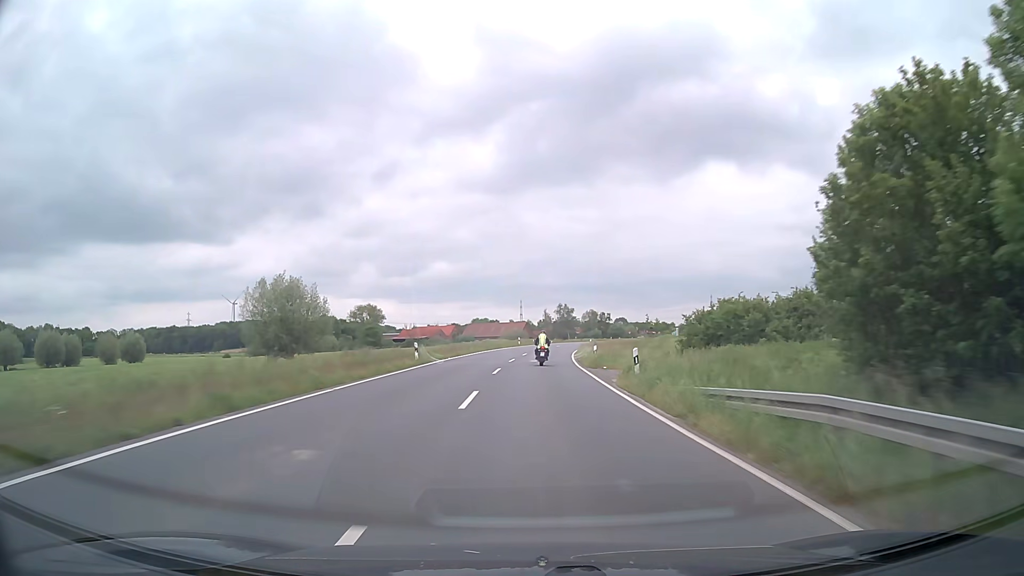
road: secondary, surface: asphalt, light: Day
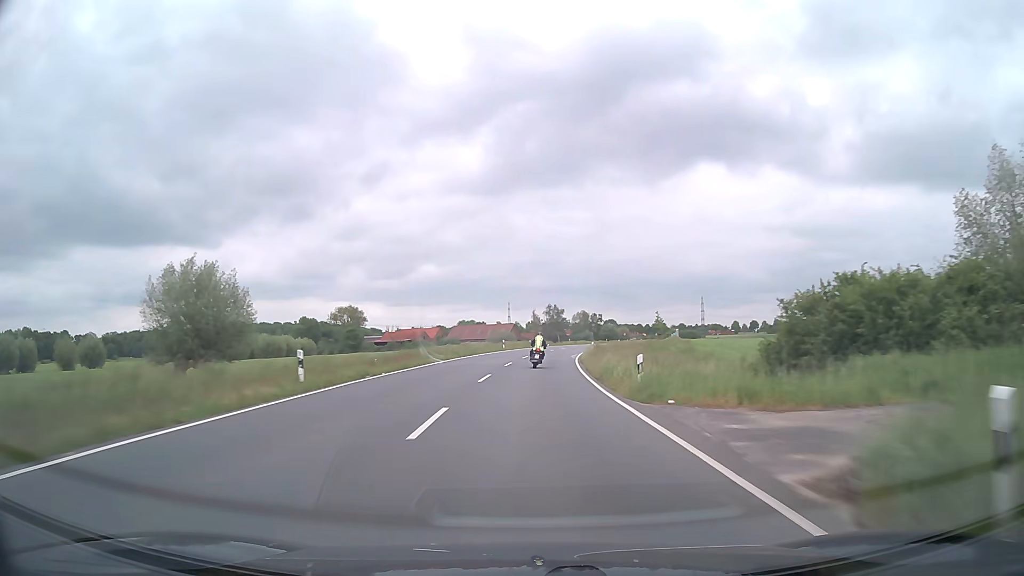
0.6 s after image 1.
(+0.1, +15.8) m; +1°
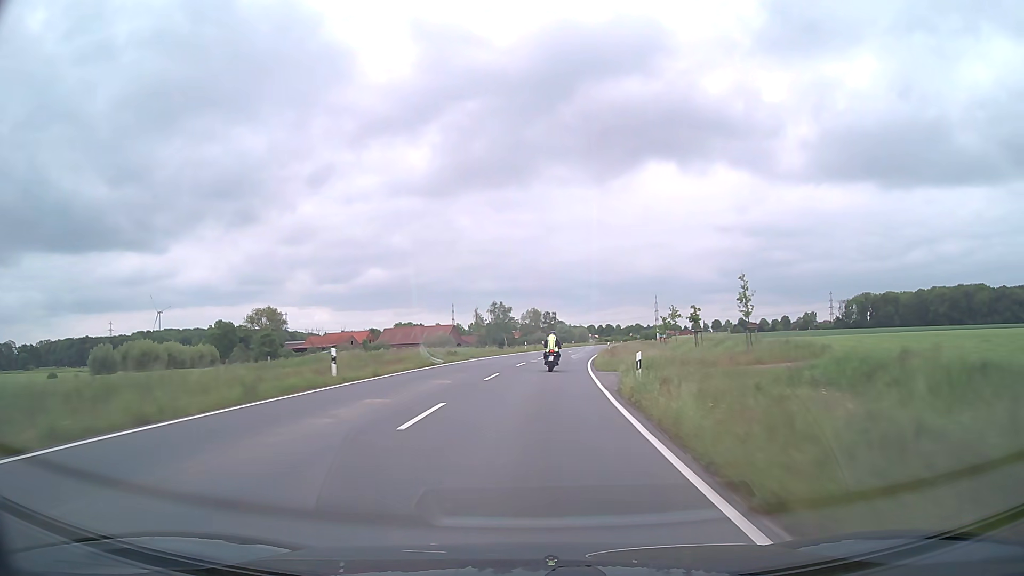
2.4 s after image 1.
(+1.7, +47.1) m; +4°
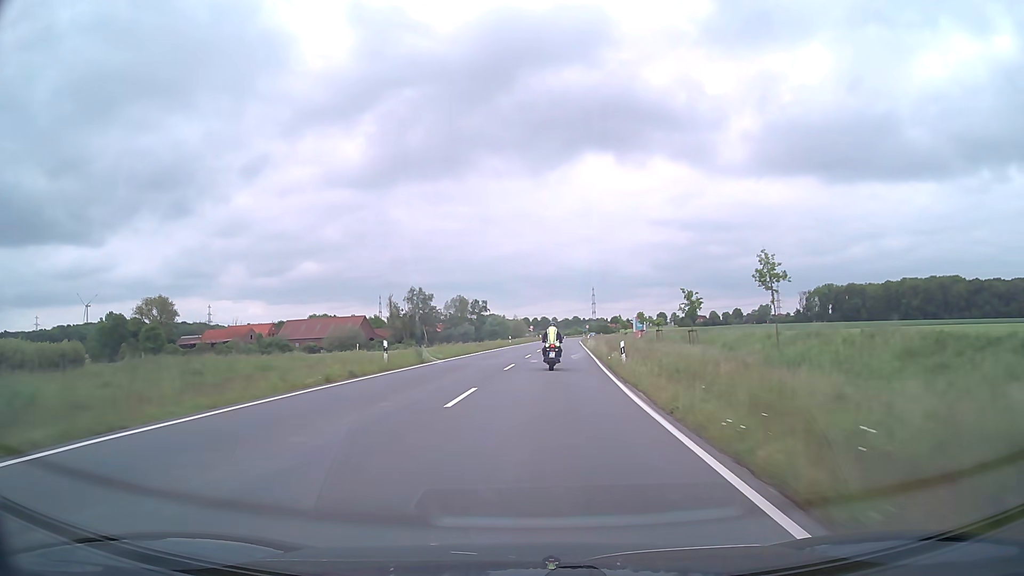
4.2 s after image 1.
(+2.4, +45.4) m; +6°
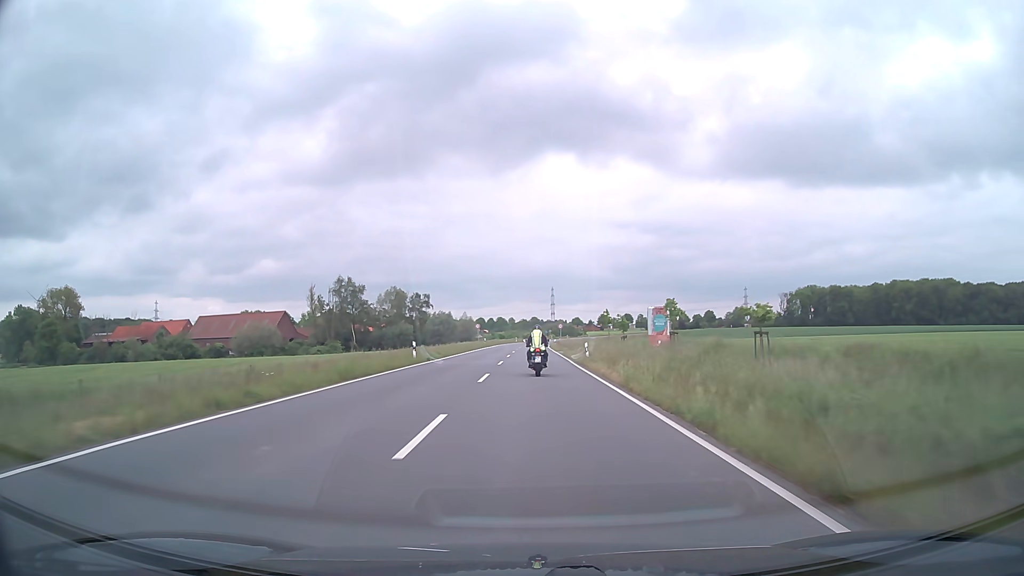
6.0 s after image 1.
(+1.5, +40.2) m; +4°
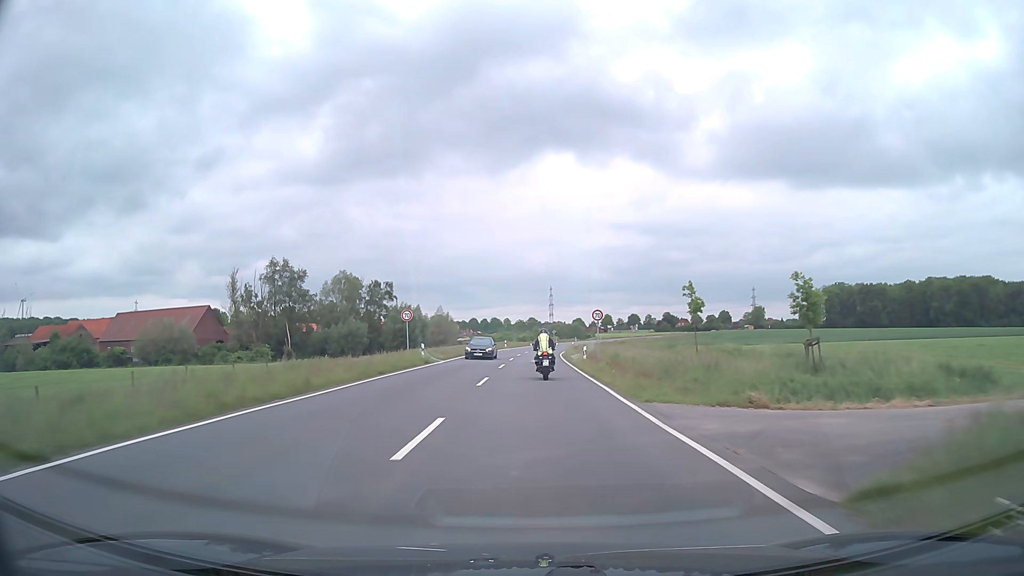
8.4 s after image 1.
(+0.1, +47.6) m; 0°
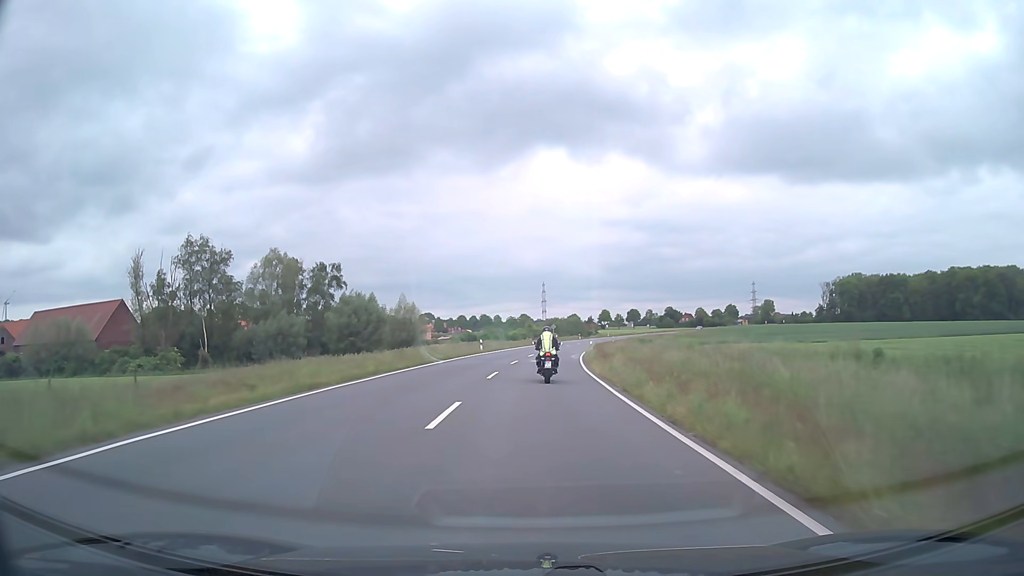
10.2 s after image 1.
(+0.1, +33.4) m; +1°
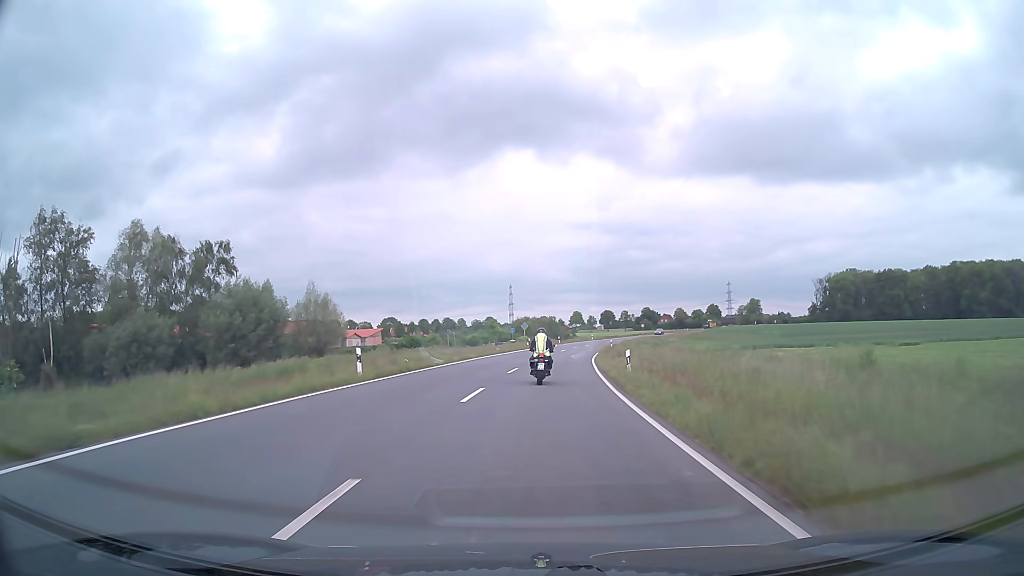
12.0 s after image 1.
(+0.6, +31.4) m; +2°
(0, +10) (0, +20) (+1, +30) (+2, +40) (+3, +50) (+4, +60) (+6, +70) (+8, +80) (+10, +89) (+12, +99) m
